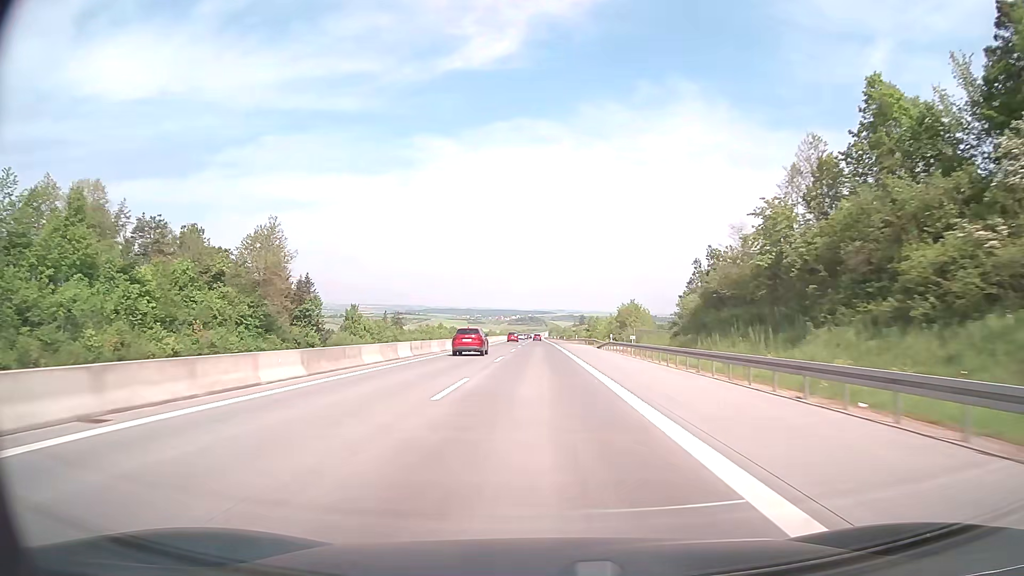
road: motorway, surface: concrete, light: Day
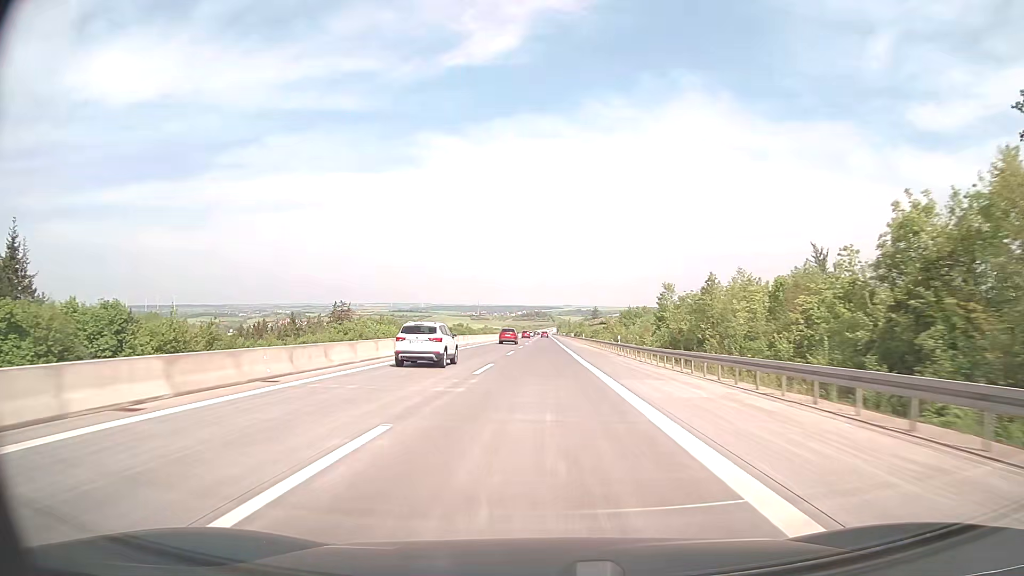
(-0.2, +99.3) m; 0°
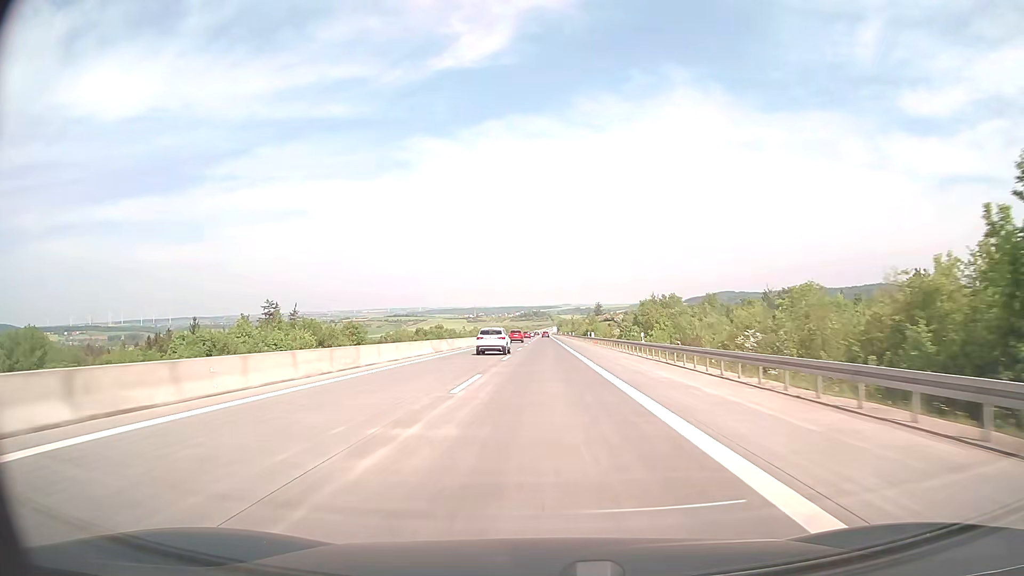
(0.0, +59.6) m; 0°
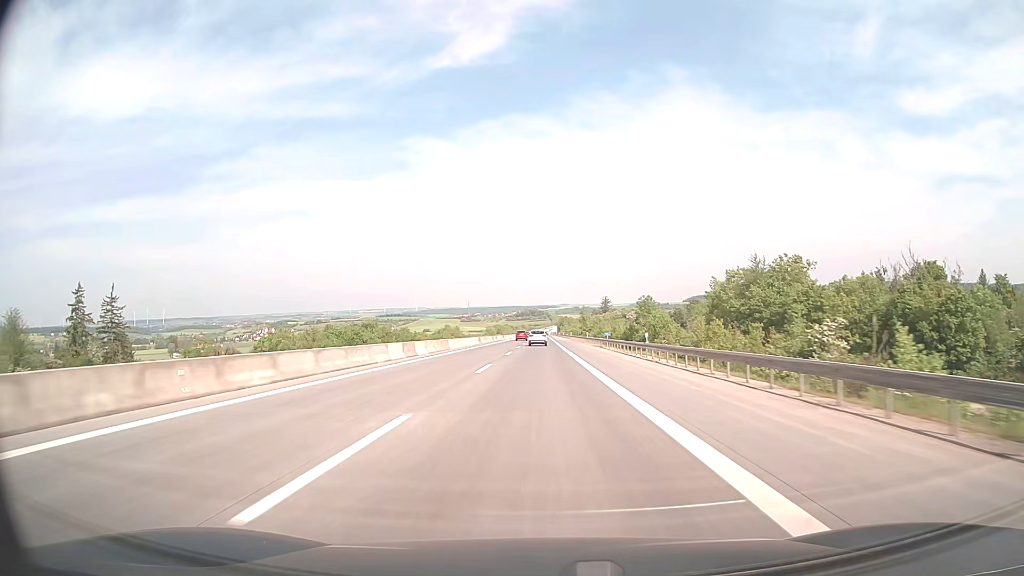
(+0.2, +99.2) m; 0°
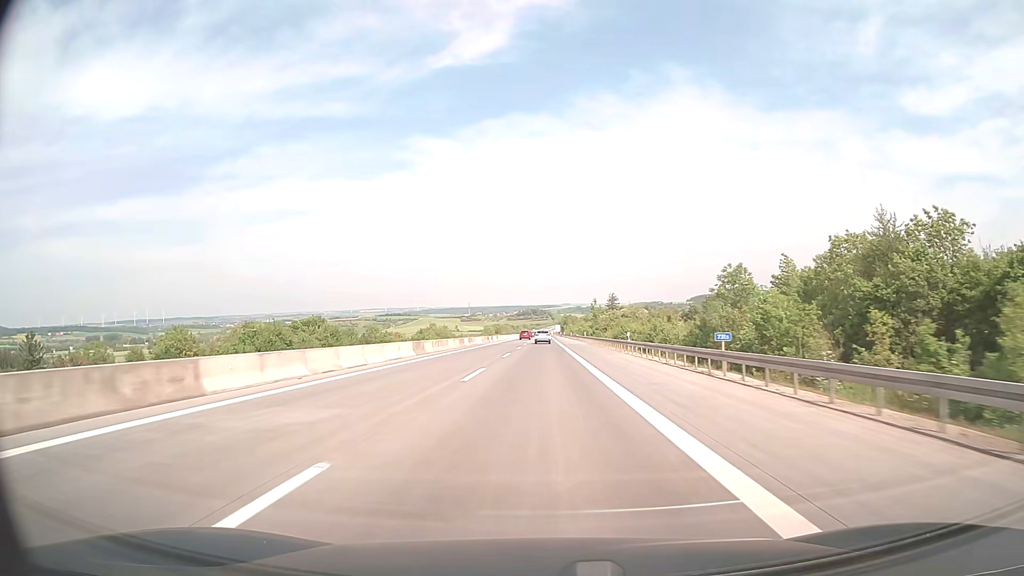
(-0.1, +39.6) m; 0°
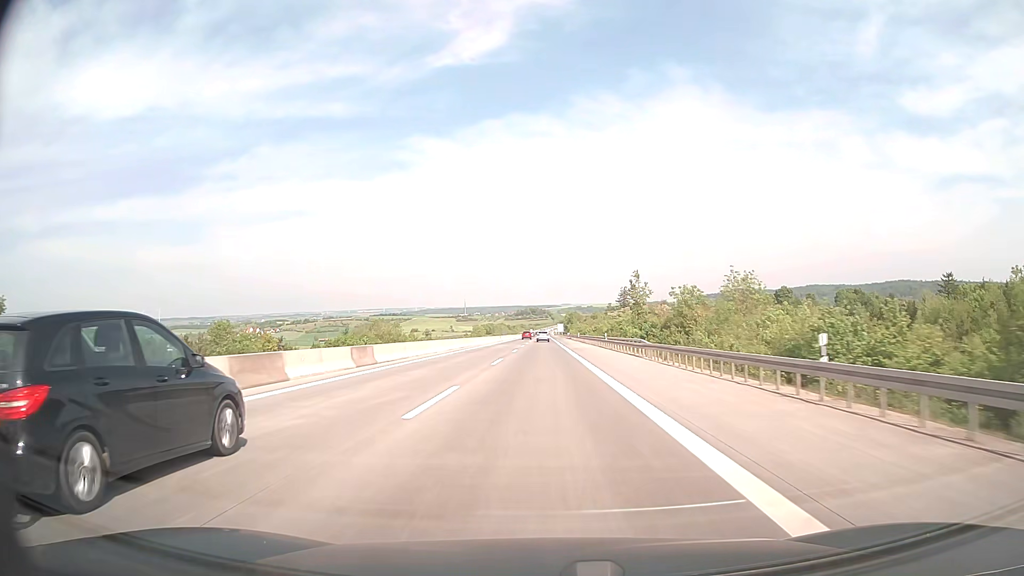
(0.0, +79.2) m; 0°
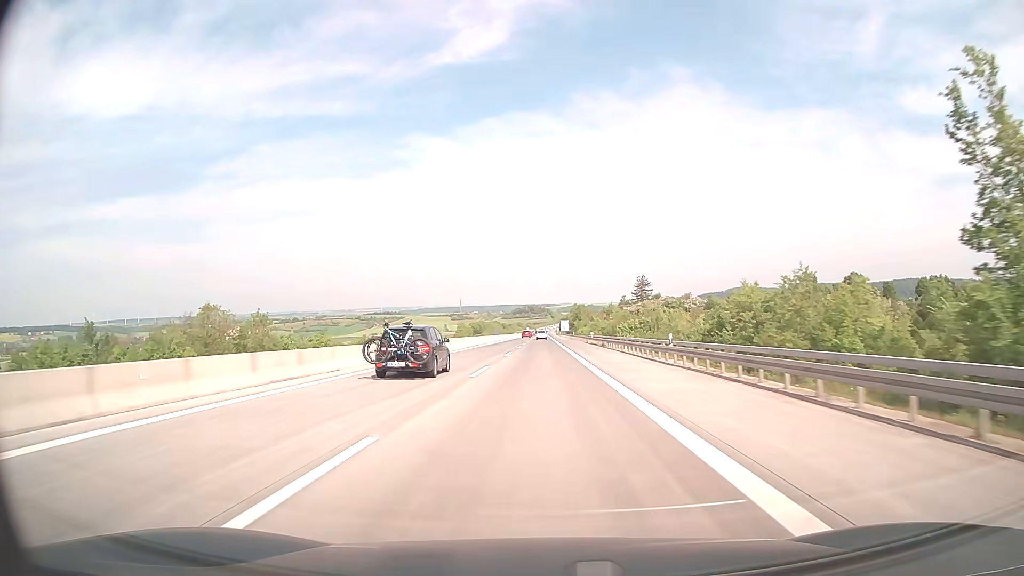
(0.0, +79.2) m; 0°
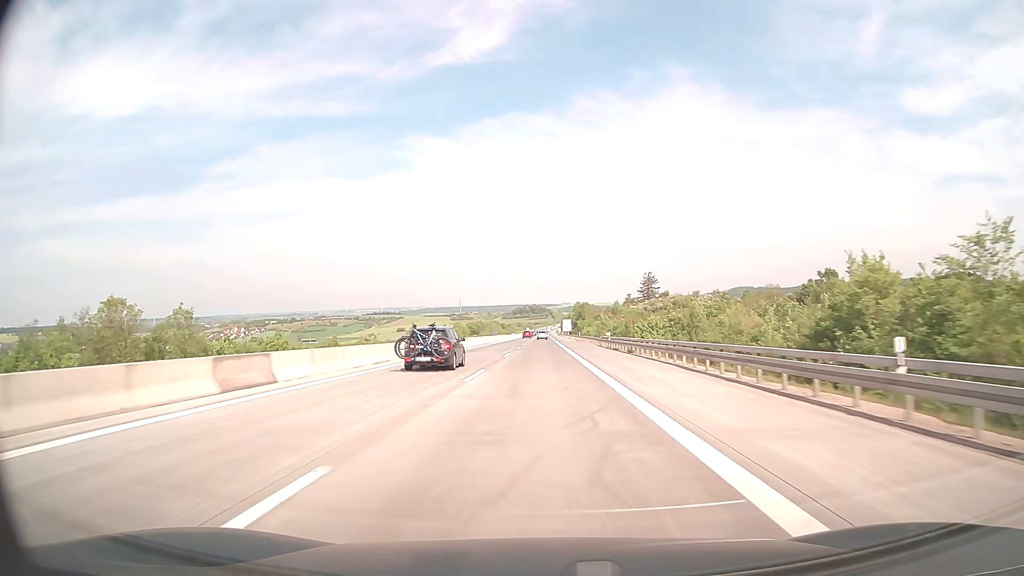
(0.0, +19.8) m; 0°
(0, +10) (0, +20) (0, +30) (0, +40) (0, +50) (0, +60) (0, +70) (0, +80) (0, +90) (0, +100) m
